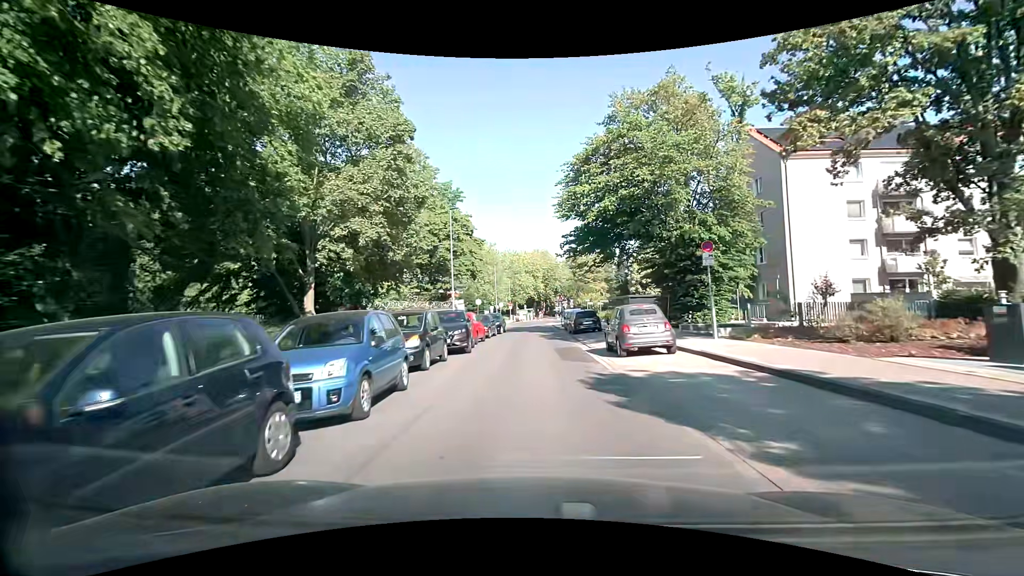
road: residential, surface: asphalt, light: Day
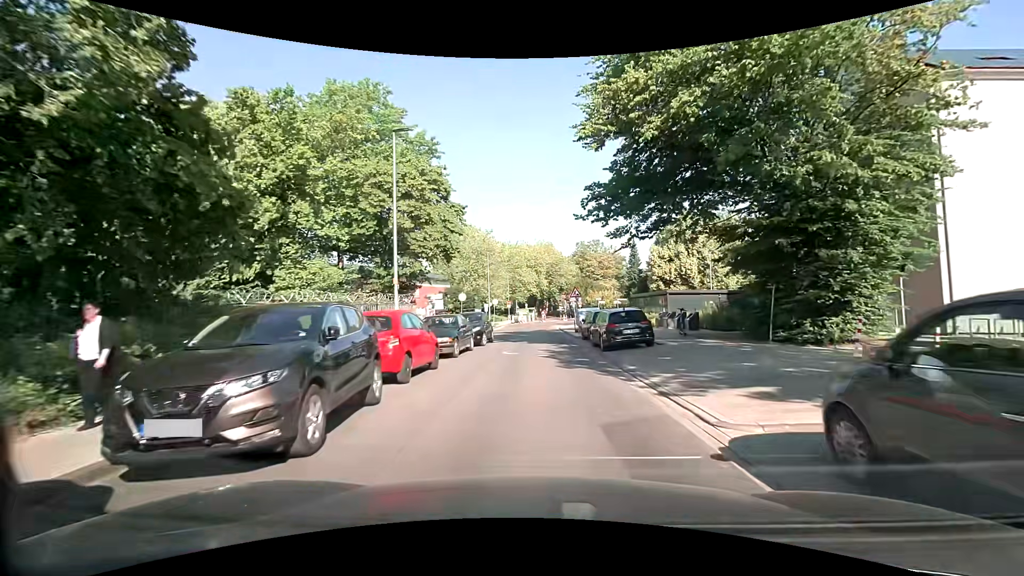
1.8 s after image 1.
(-0.3, +12.9) m; -1°
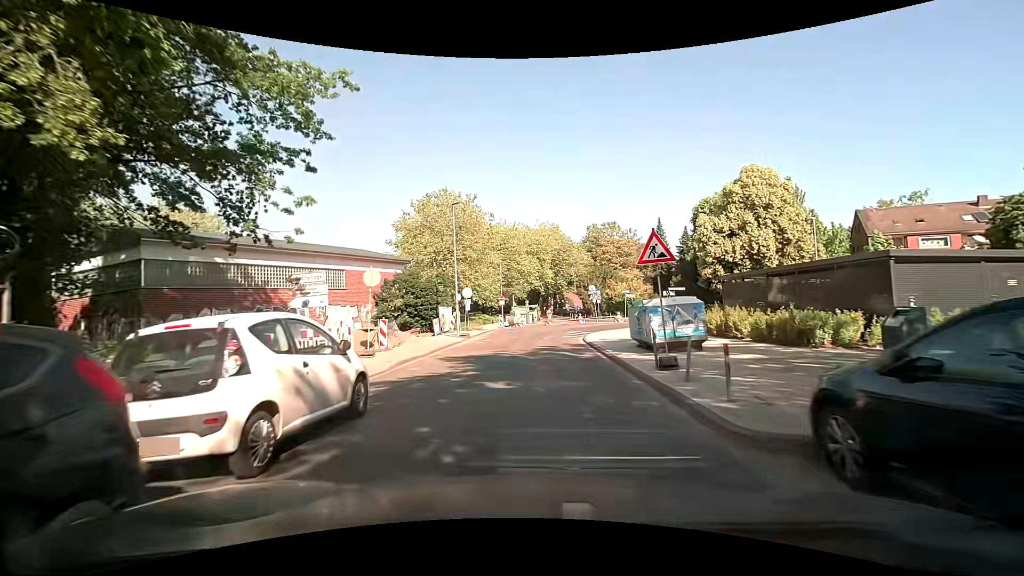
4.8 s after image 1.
(0.0, +21.5) m; -1°
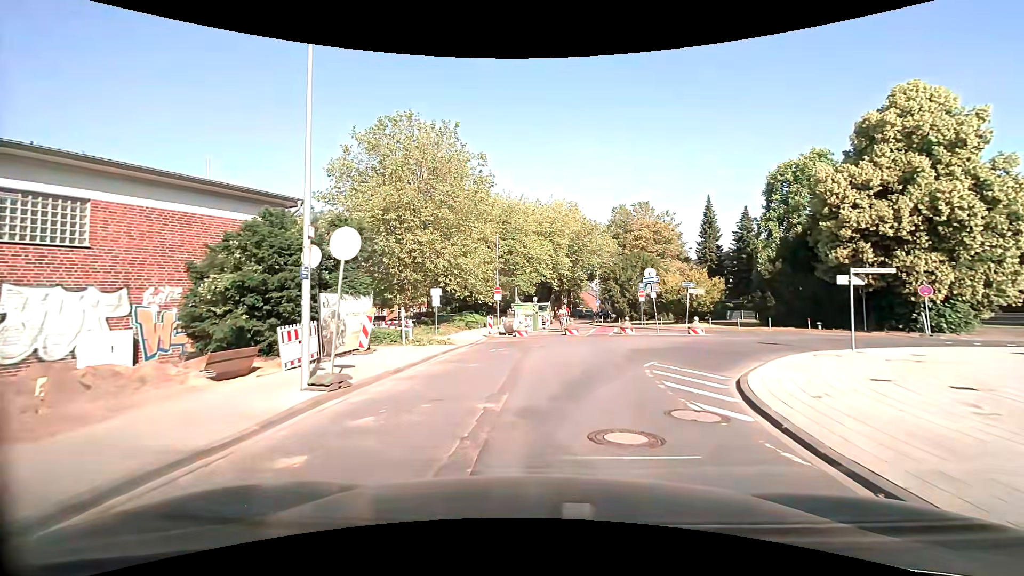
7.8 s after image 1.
(0.0, +19.7) m; -1°
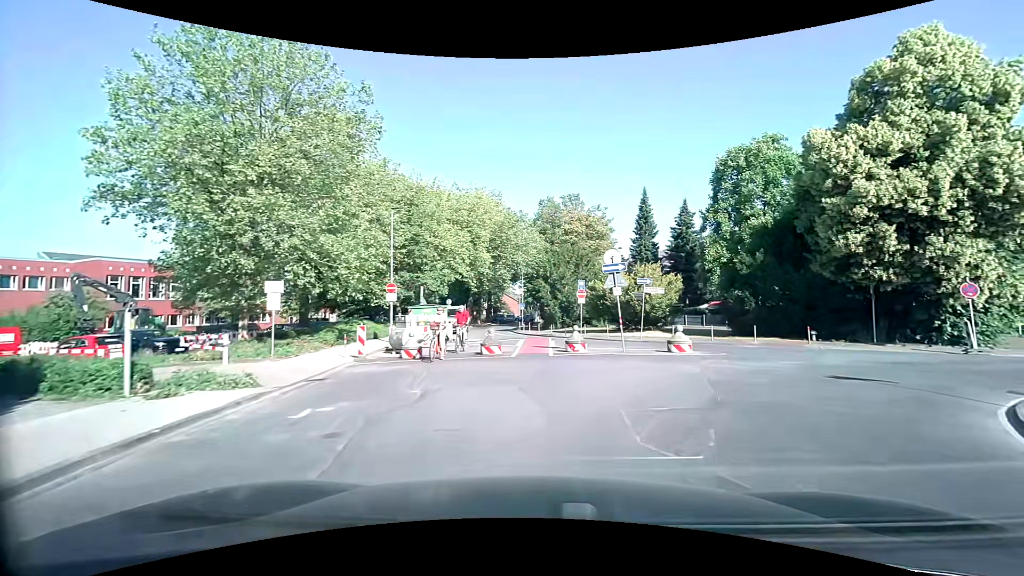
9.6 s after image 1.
(+0.5, +10.1) m; +8°
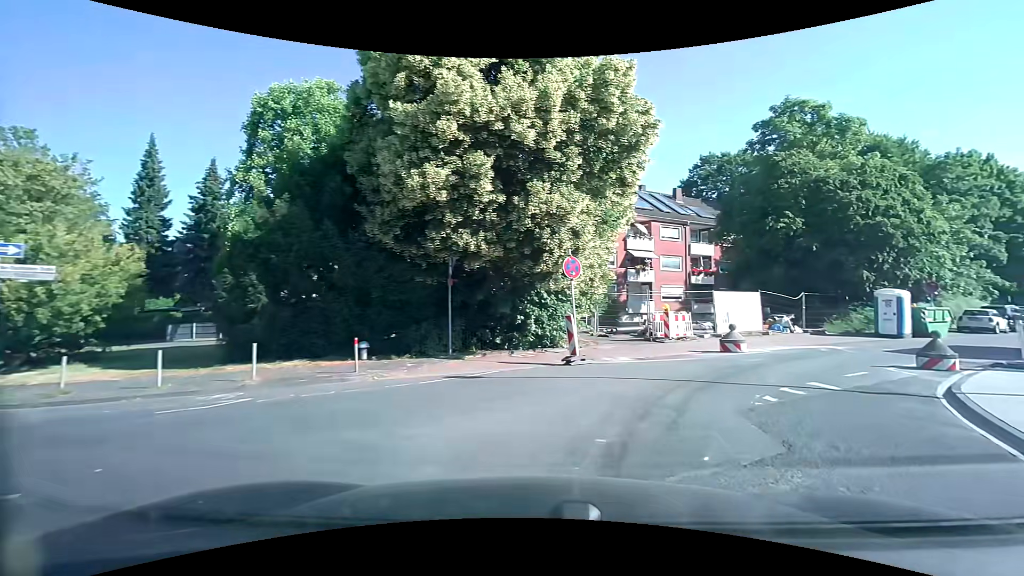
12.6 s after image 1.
(+5.3, +13.0) m; +48°
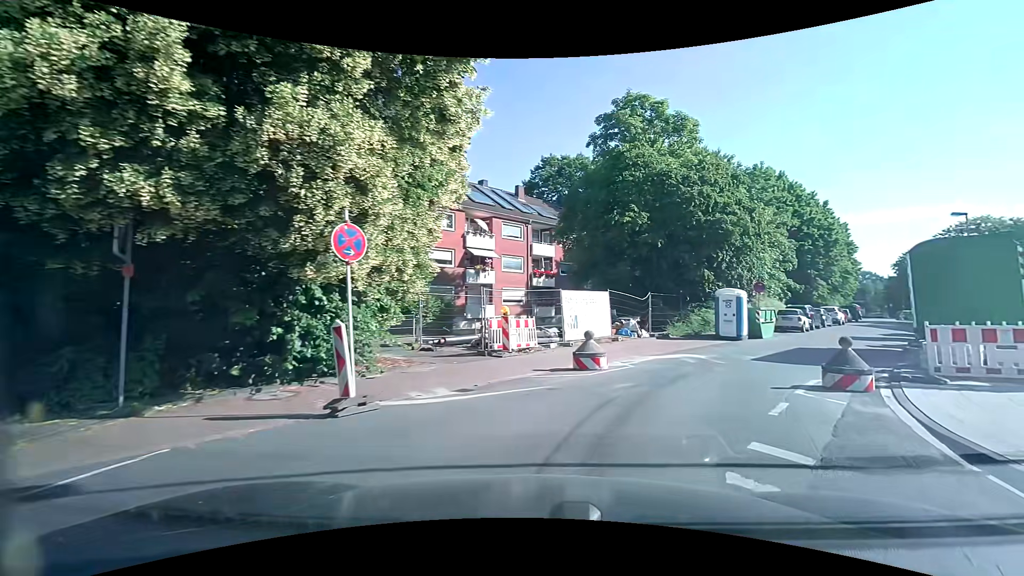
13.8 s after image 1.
(+0.9, +5.4) m; +17°
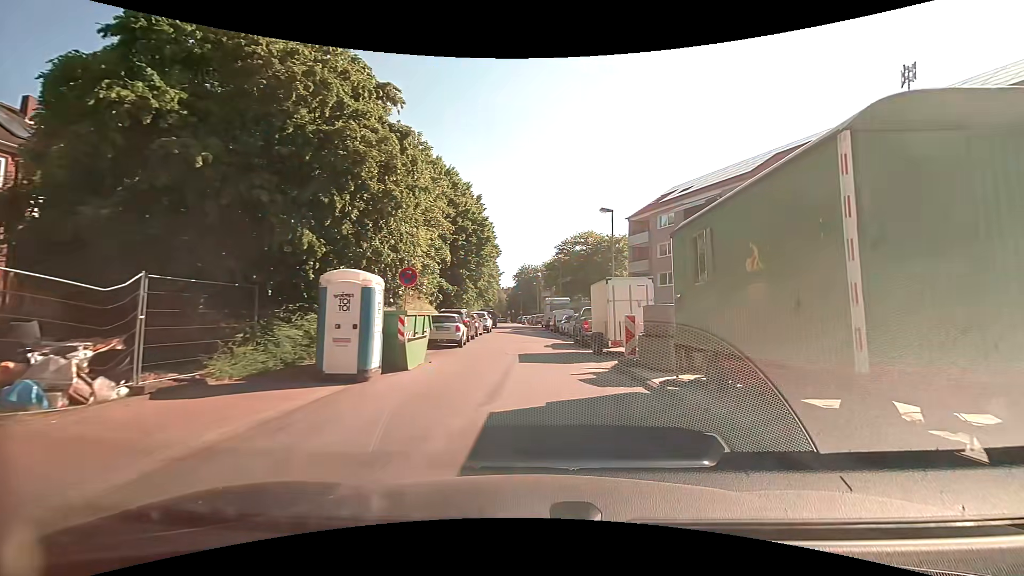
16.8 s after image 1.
(+4.5, +12.9) m; +39°
(0, +10) (0, +20) (0, +30) (-1, +40) (-1, +50) (-2, +60) (-2, +70) (-3, +80) (-4, +90) (-5, +100) m
